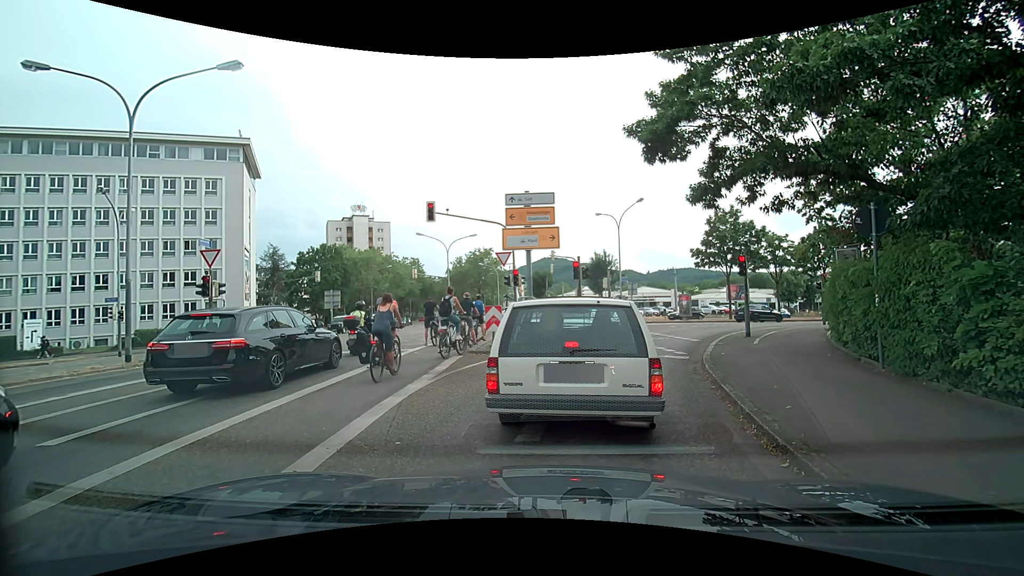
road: secondary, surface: asphalt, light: Day
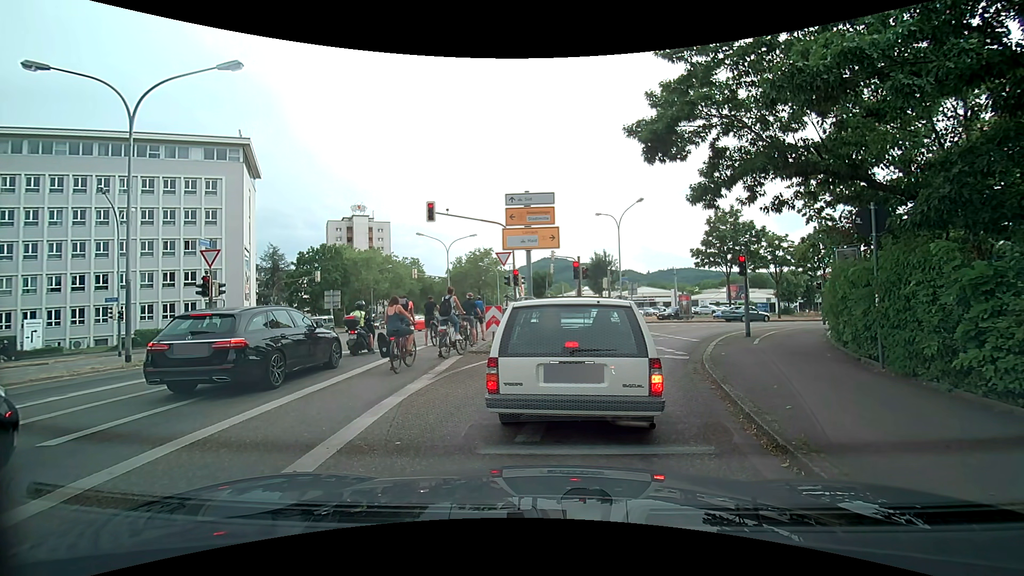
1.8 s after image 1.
(0.0, 0.0) m; 0°
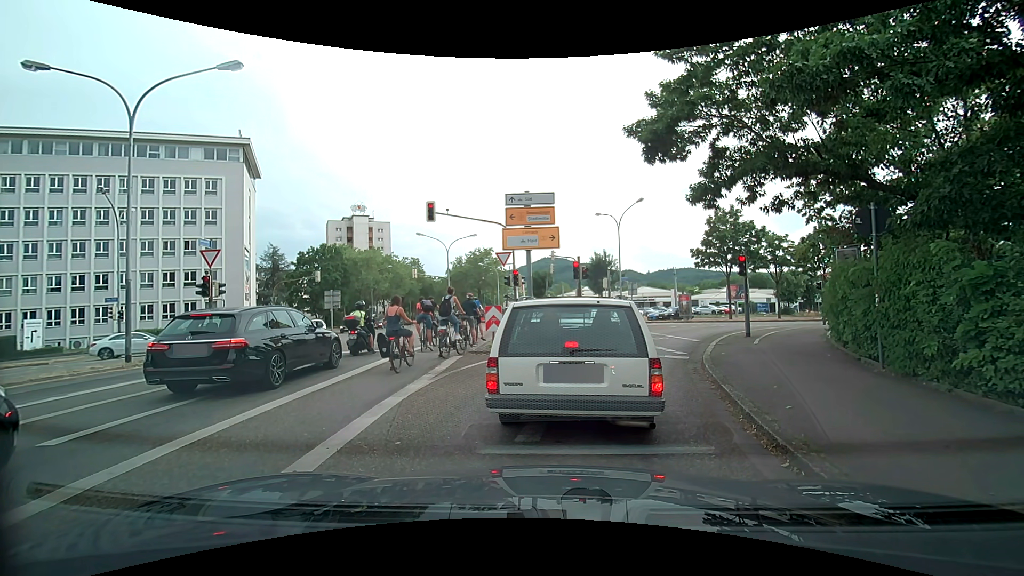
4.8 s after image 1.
(0.0, 0.0) m; 0°
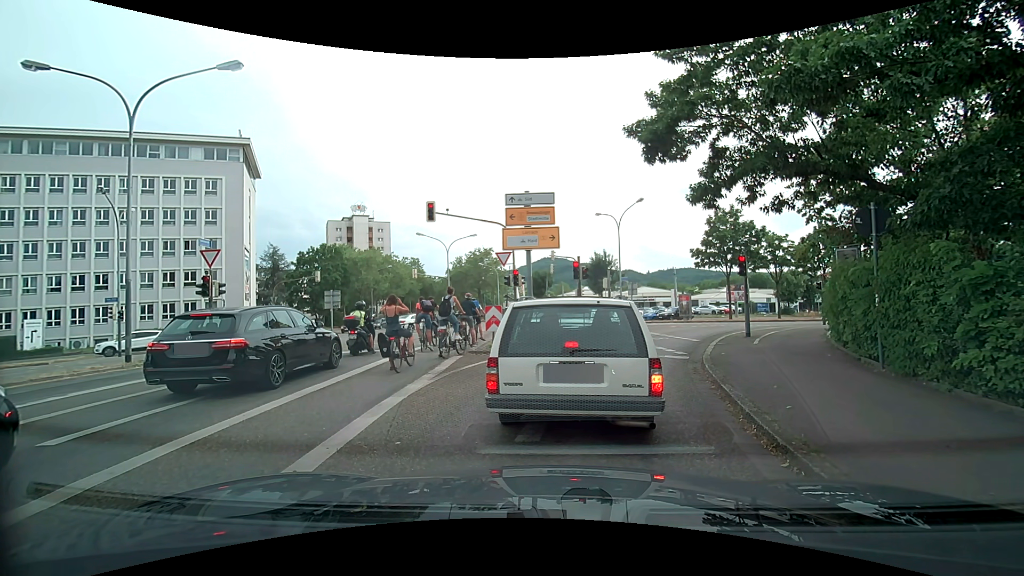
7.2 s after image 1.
(0.0, 0.0) m; 0°
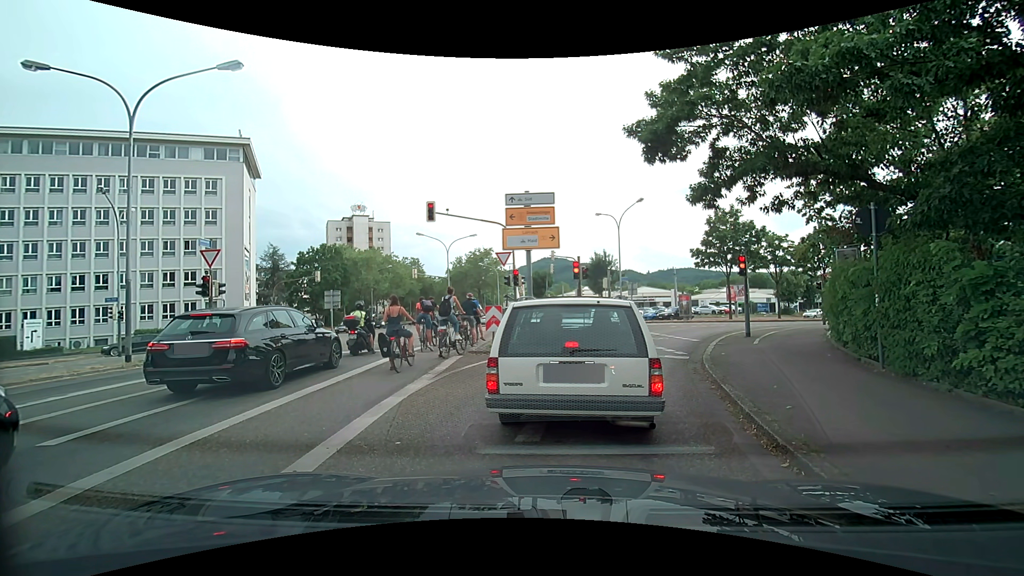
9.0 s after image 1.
(0.0, 0.0) m; 0°
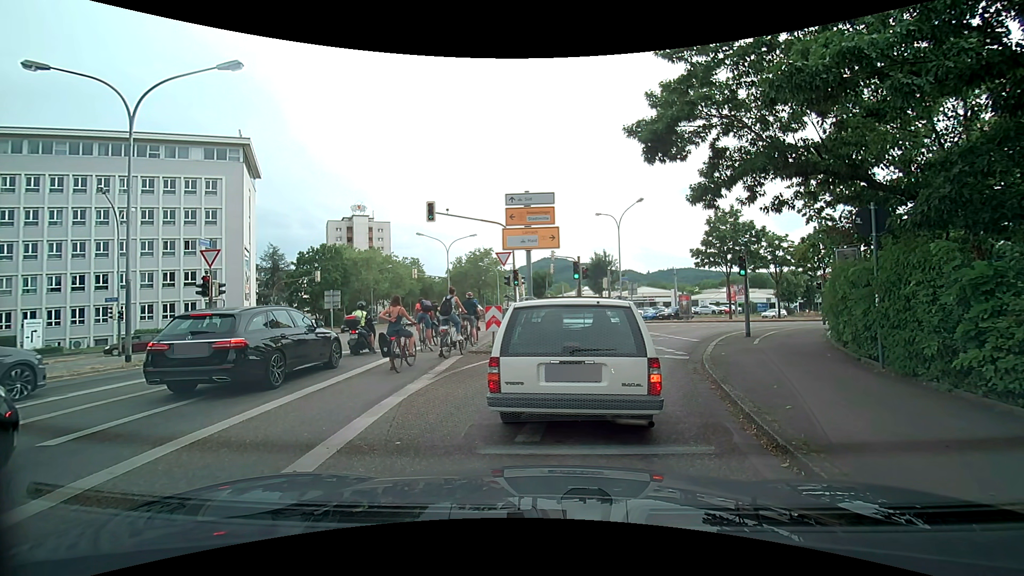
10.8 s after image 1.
(0.0, 0.0) m; 0°
